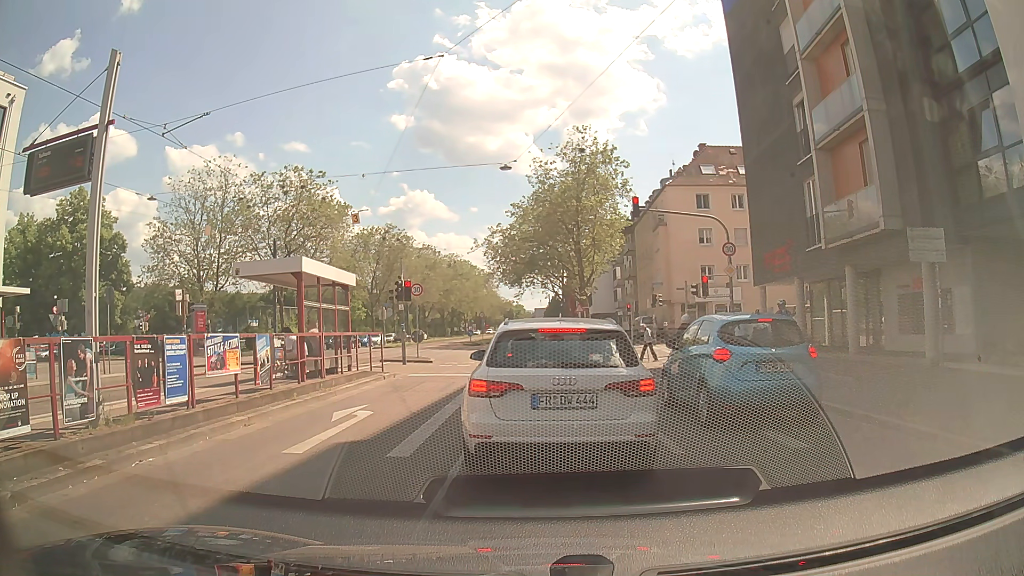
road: primary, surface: asphalt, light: Day
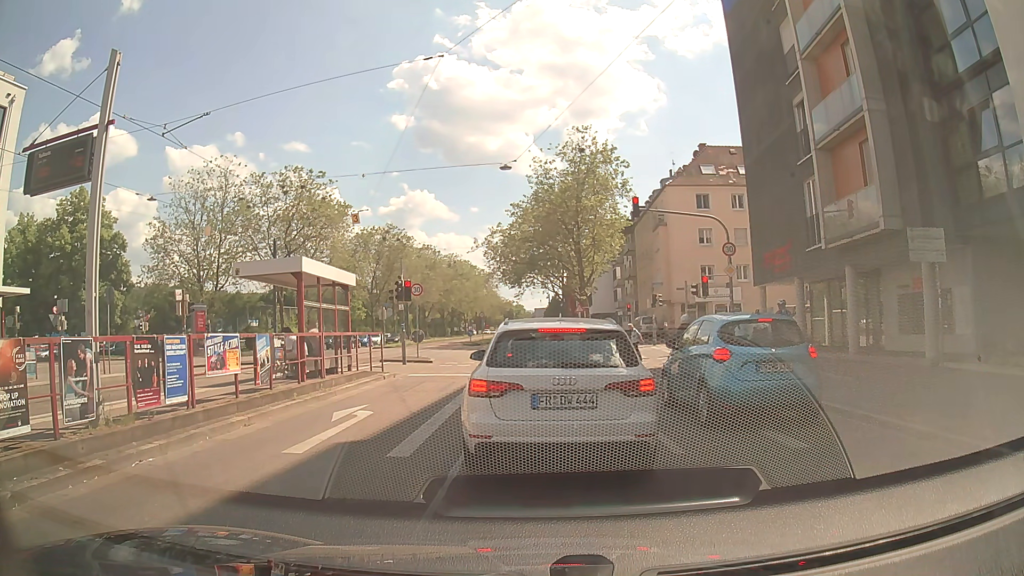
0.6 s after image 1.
(0.0, 0.0) m; 0°
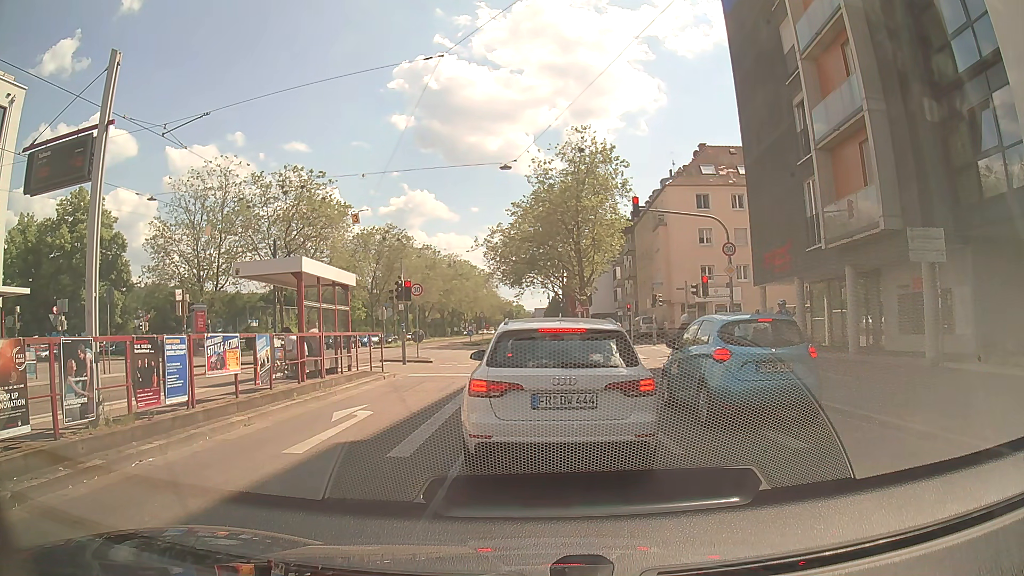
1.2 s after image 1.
(0.0, 0.0) m; 0°
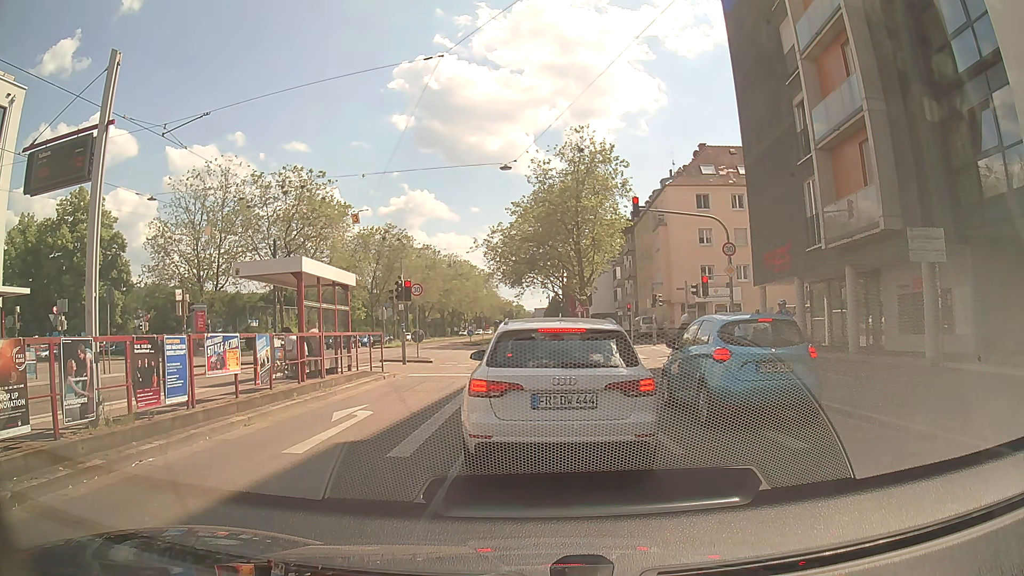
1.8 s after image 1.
(0.0, 0.0) m; 0°
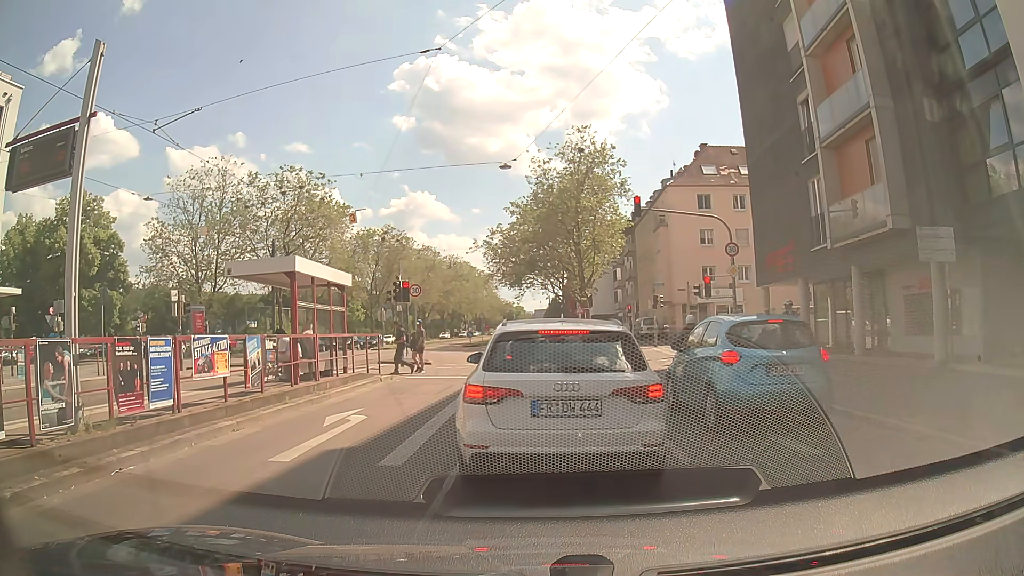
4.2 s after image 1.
(0.0, +0.4) m; 0°
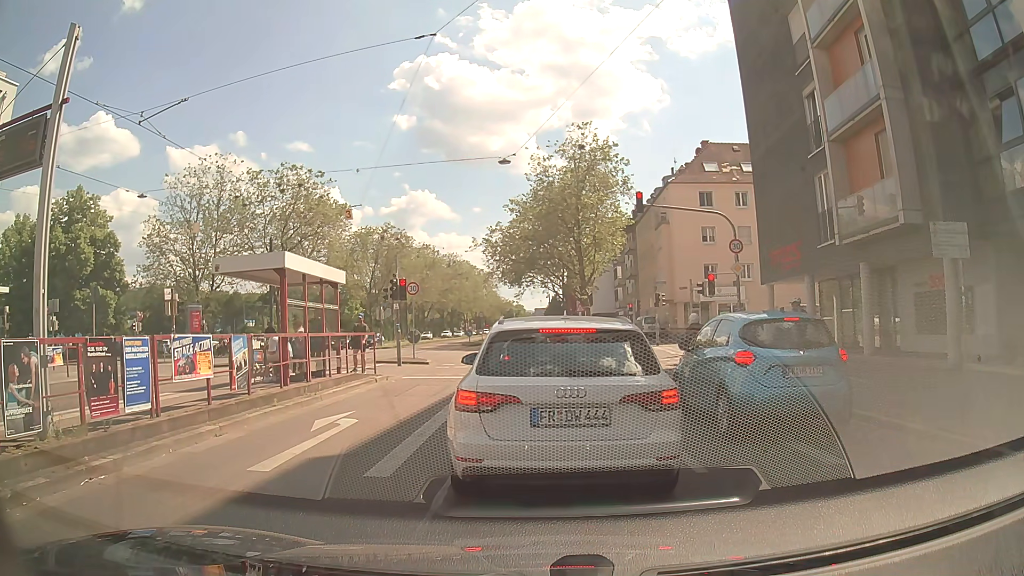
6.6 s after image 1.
(0.0, +0.6) m; 0°
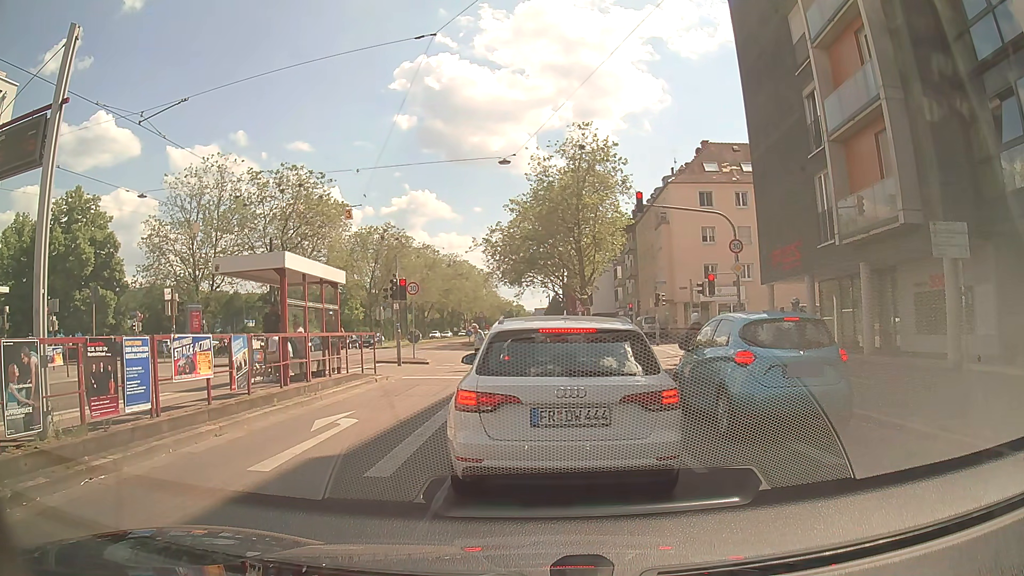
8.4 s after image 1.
(0.0, 0.0) m; 0°
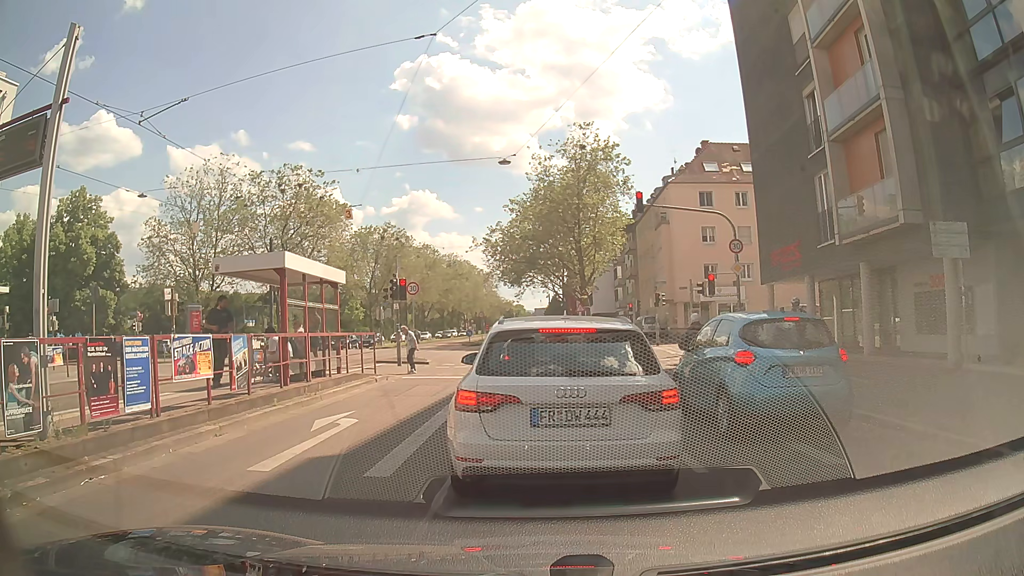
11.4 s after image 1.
(0.0, 0.0) m; 0°
(0, +10) (0, +20) (0, +30) (-1, +40) (-2, +50) (-3, +60) (-3, +70) (-3, +80) (-4, +90) (-4, +100) m
